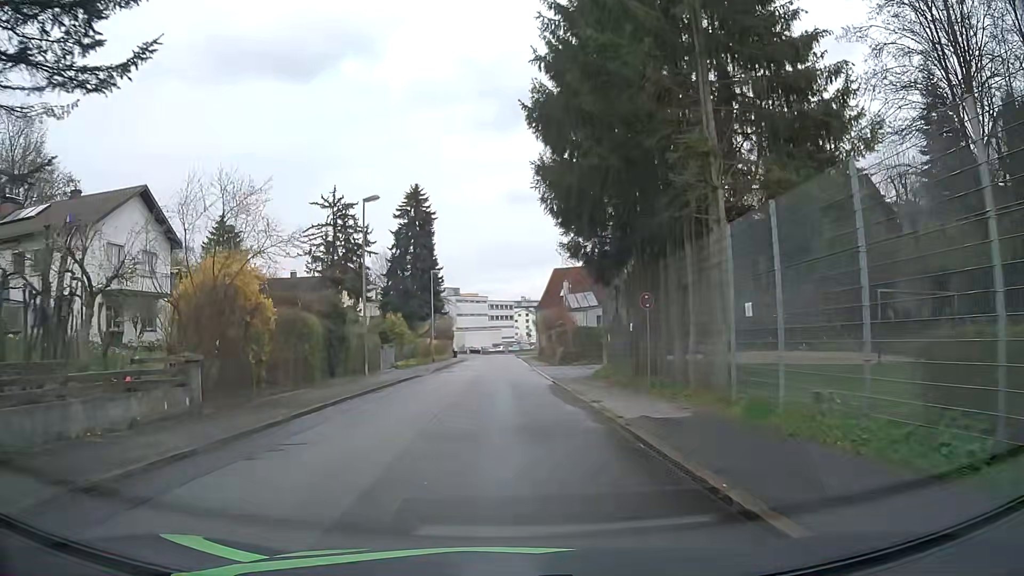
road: residential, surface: asphalt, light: Day
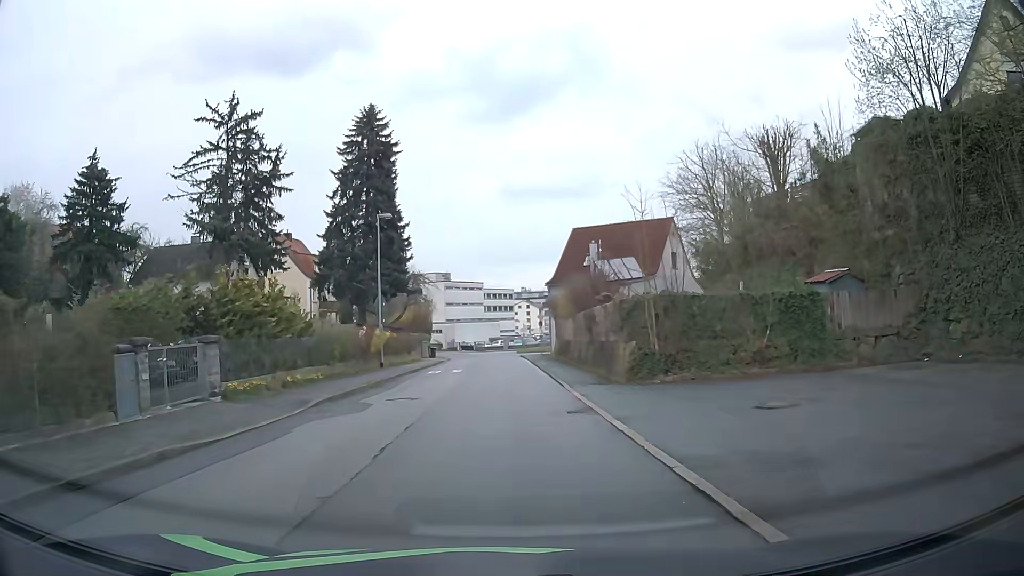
(-0.1, +25.0) m; -2°
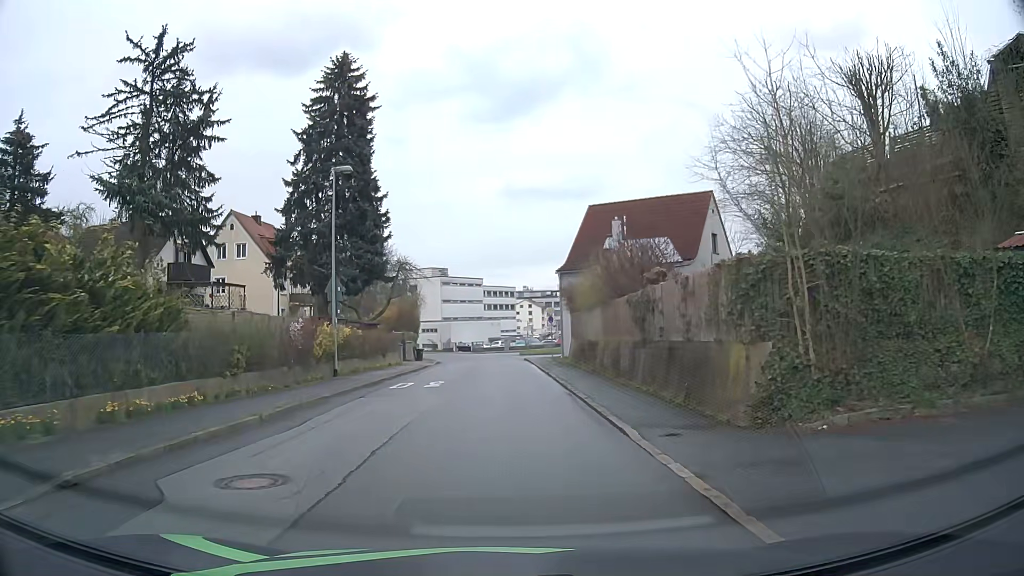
(+0.3, +10.0) m; +1°
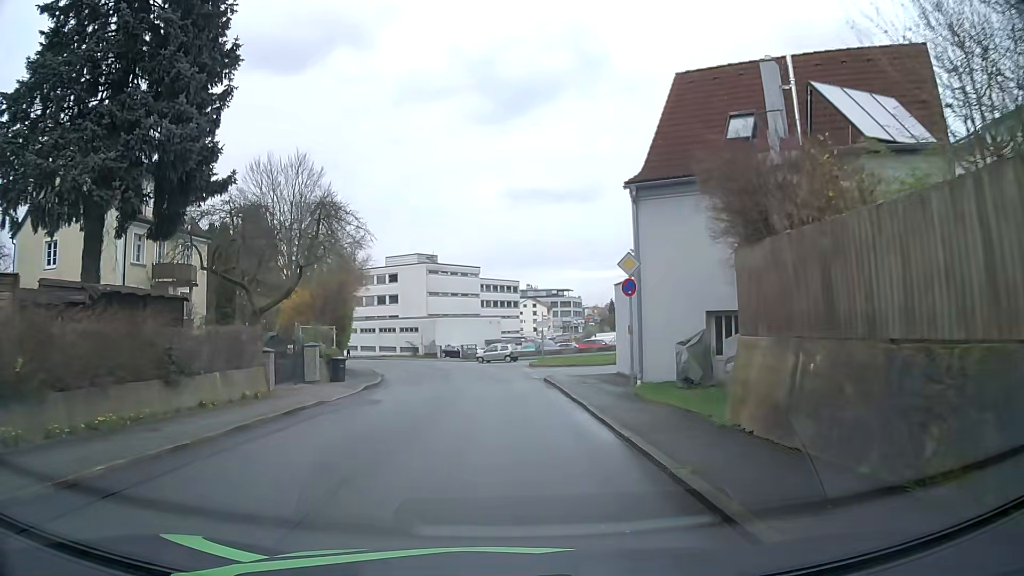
(+0.1, +24.6) m; 0°
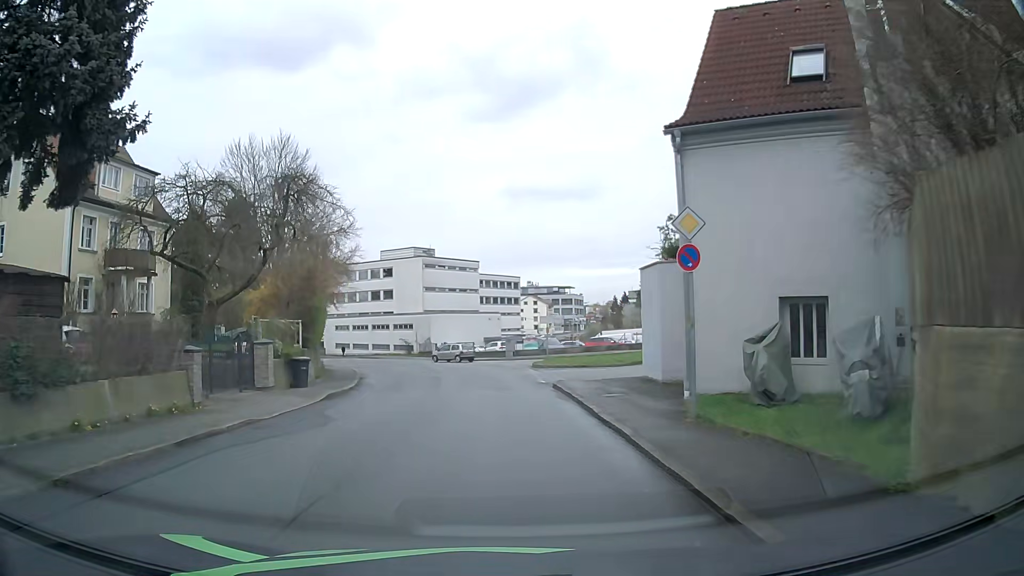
(0.0, +4.9) m; 0°
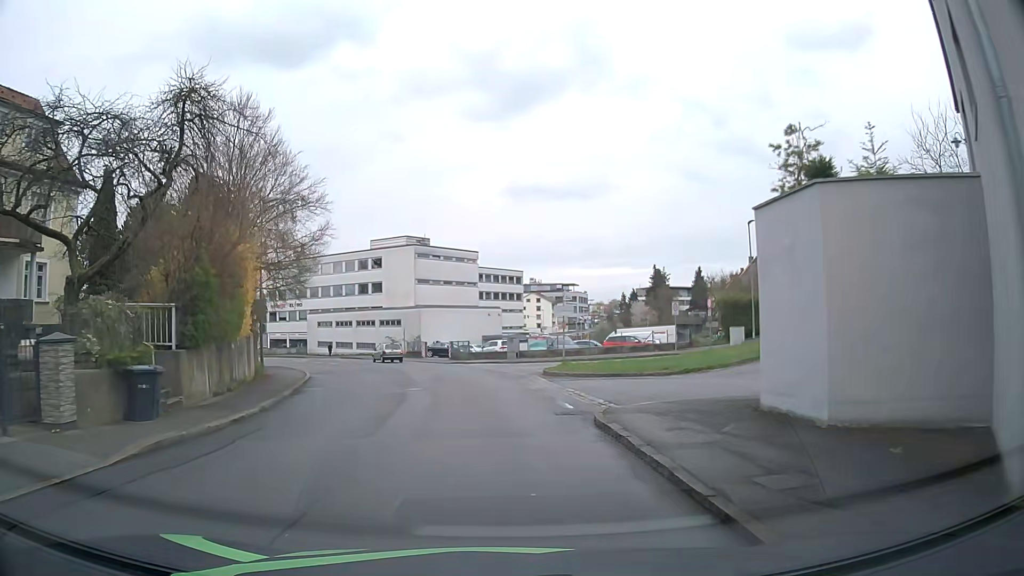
(0.0, +9.8) m; +1°
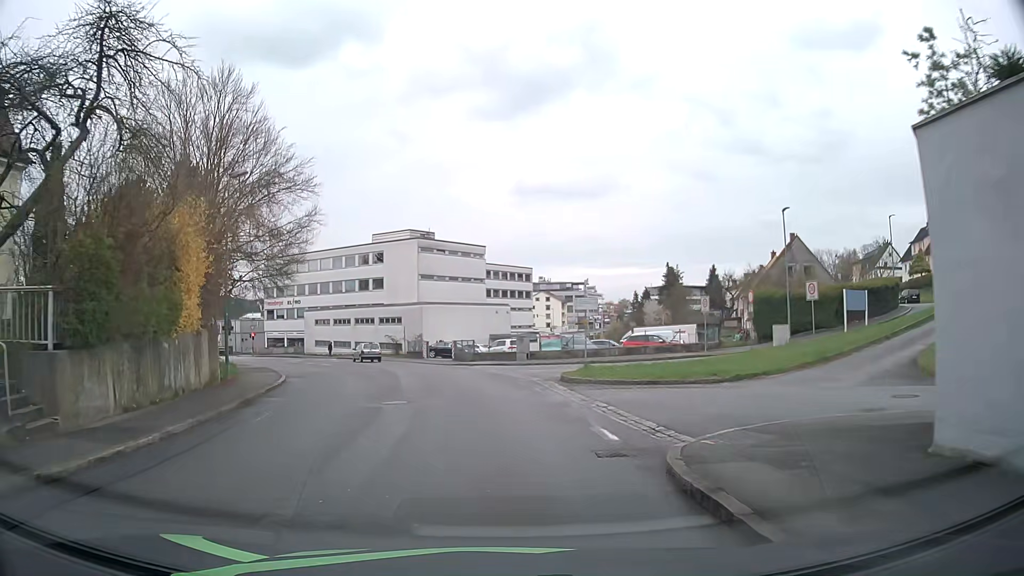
(0.0, +4.9) m; -1°
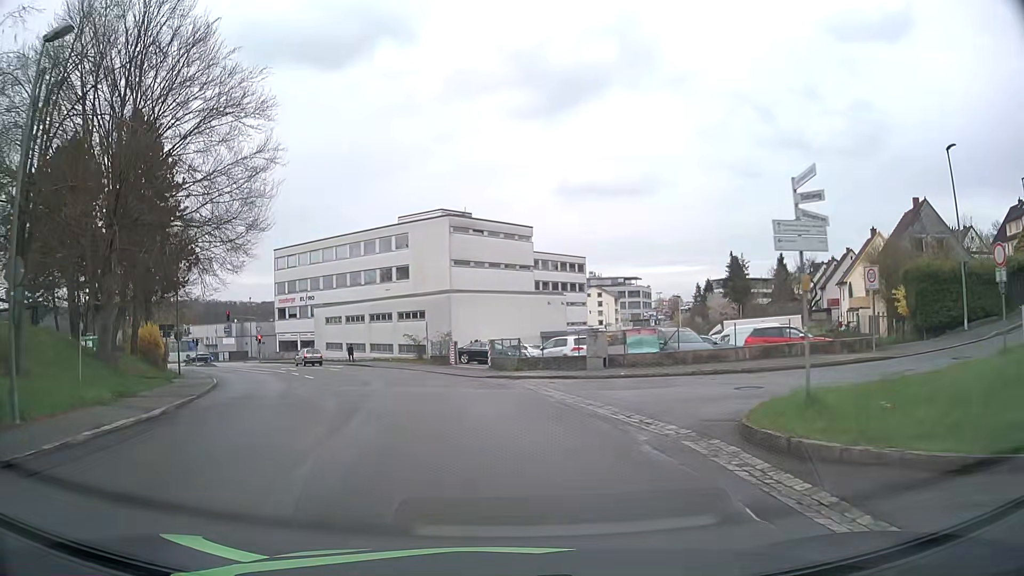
(-0.5, +14.7) m; -4°
